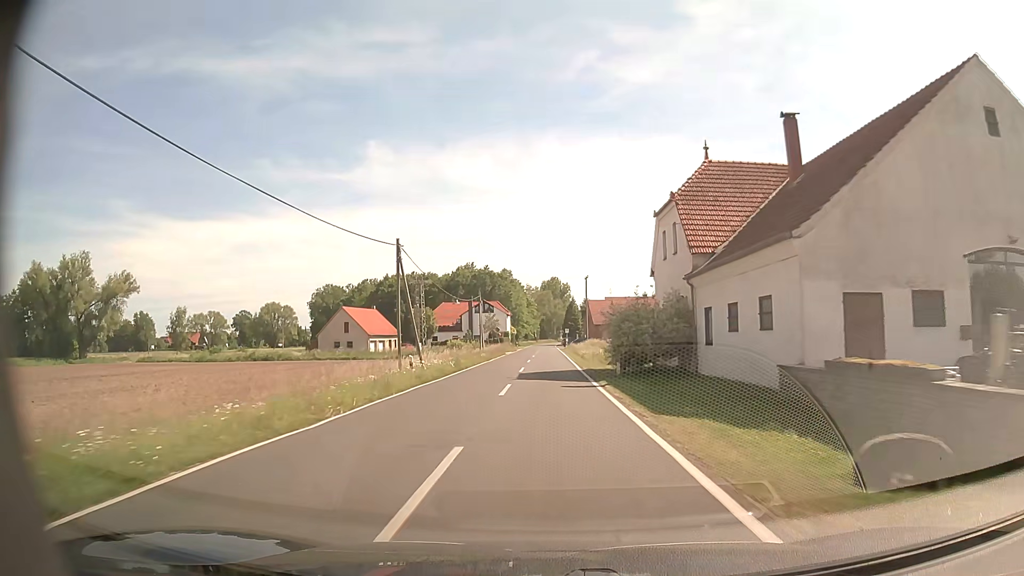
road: tertiary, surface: asphalt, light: Day
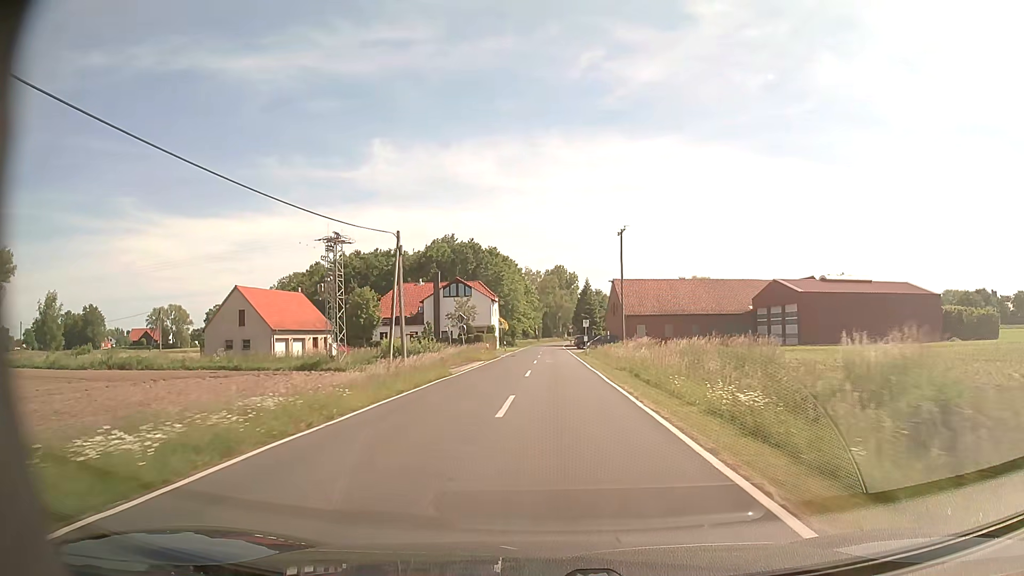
(-0.2, +41.1) m; 0°
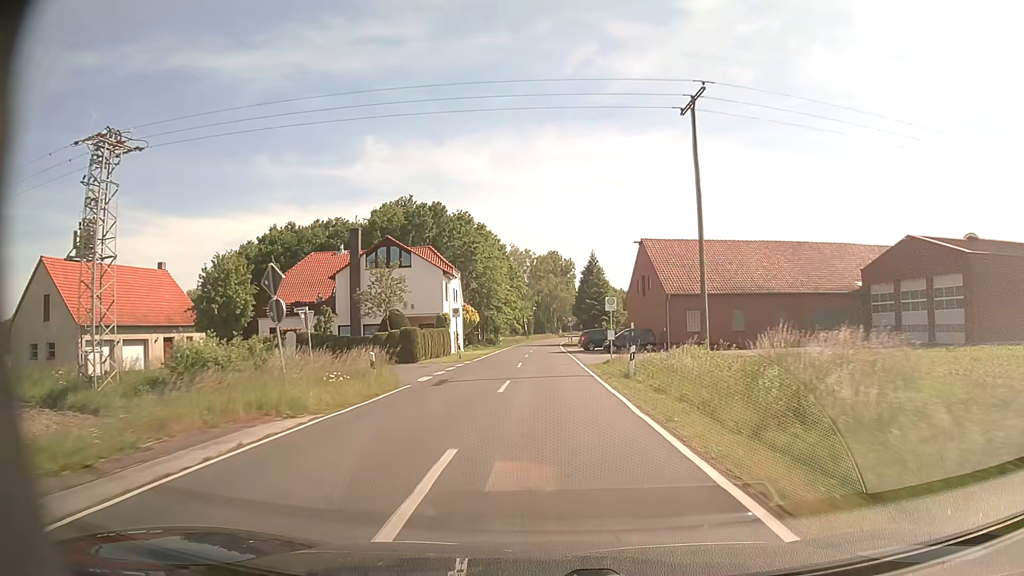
(+0.5, +31.4) m; +1°
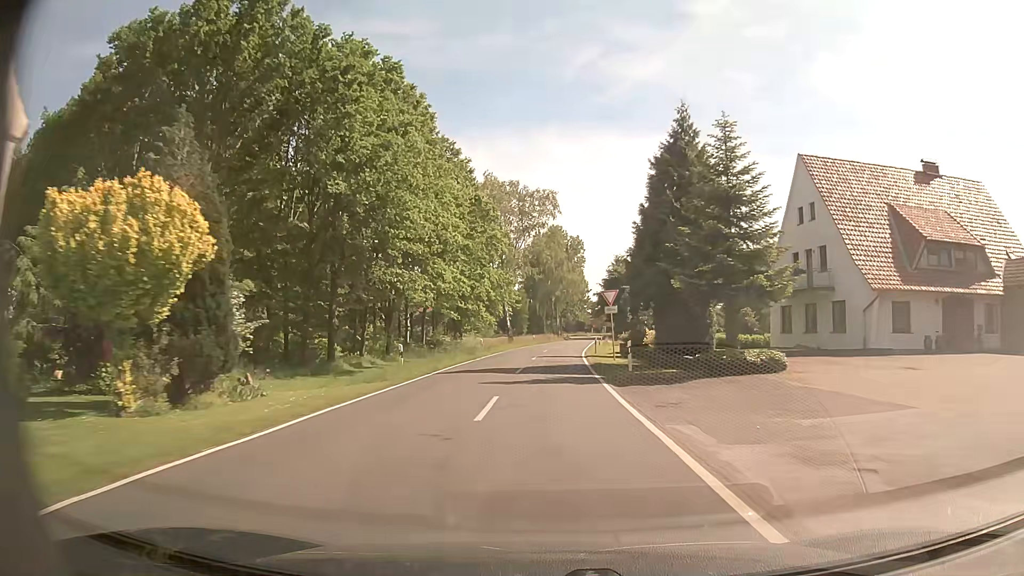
(-0.5, +53.1) m; 0°
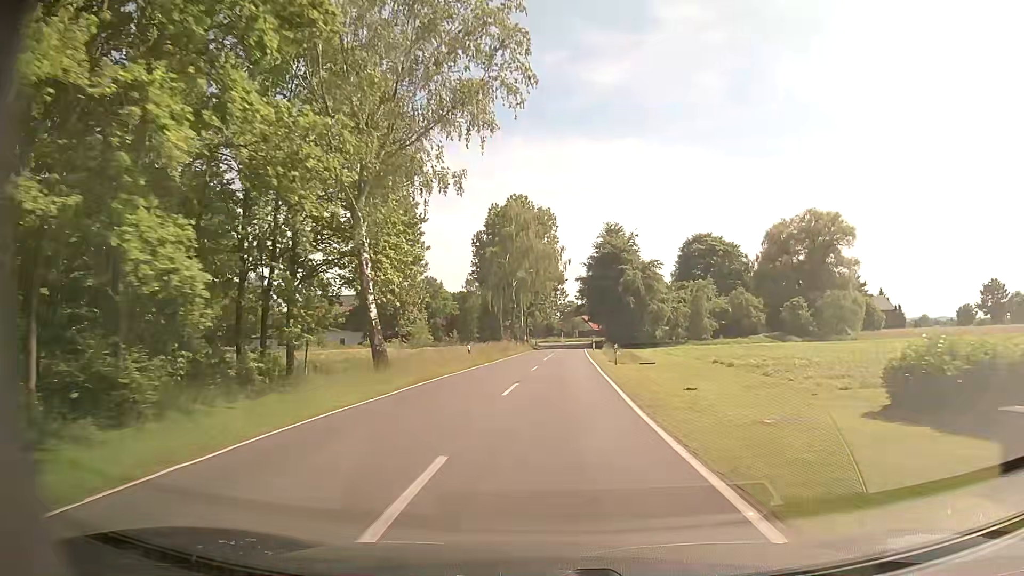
(+0.6, +42.8) m; +2°
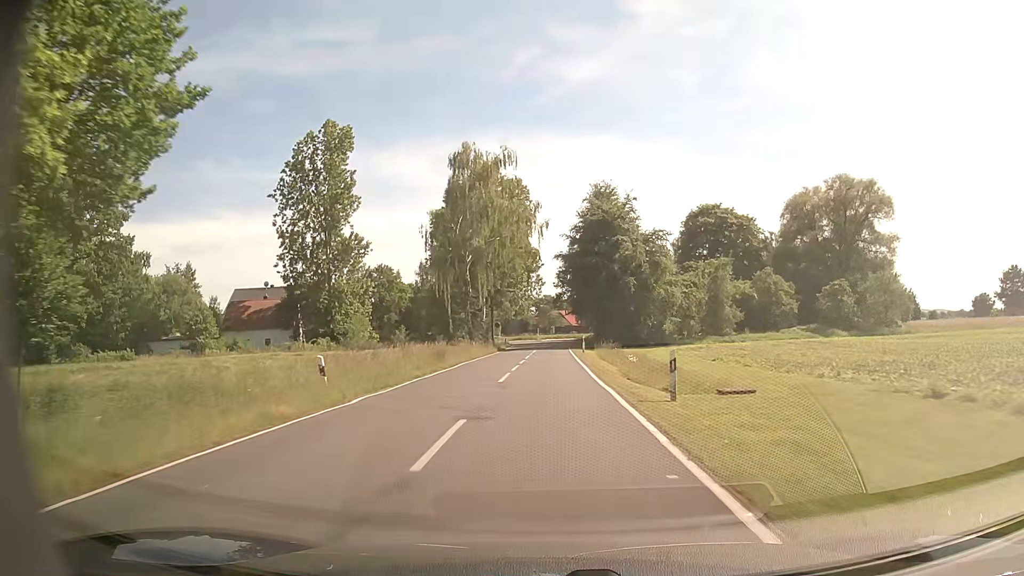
(+0.6, +20.4) m; +3°
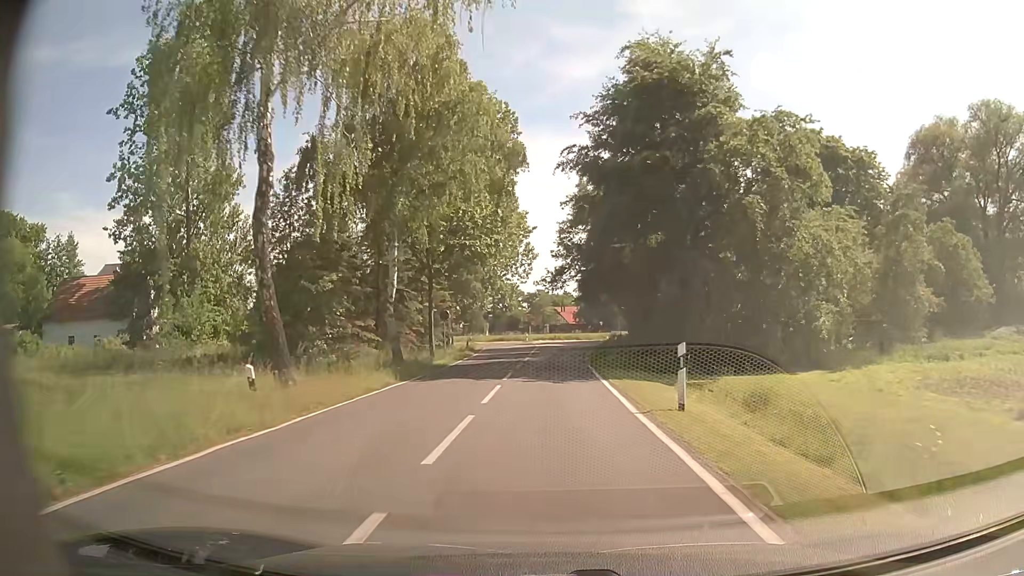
(0.0, +34.7) m; 0°
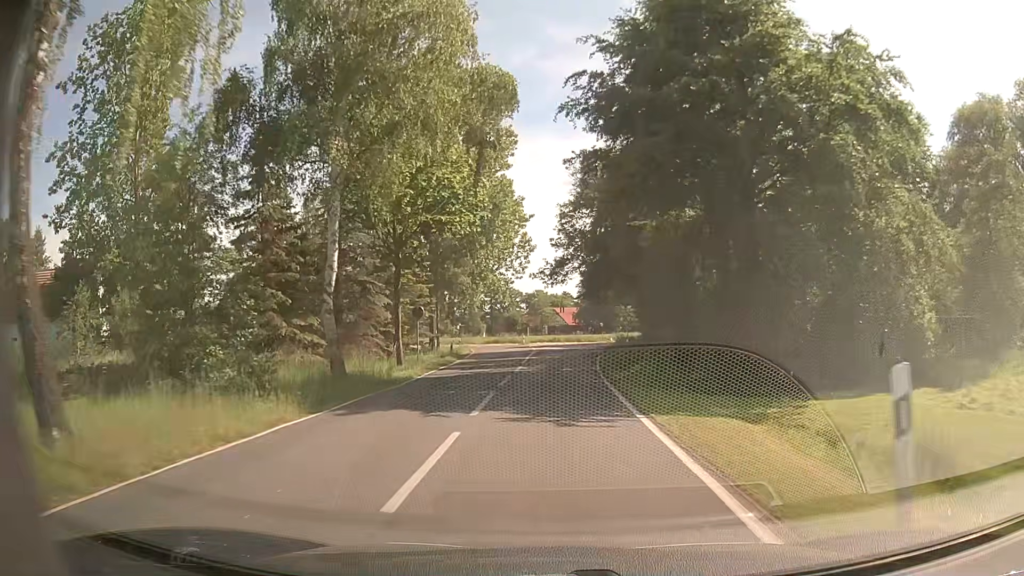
(0.0, +7.5) m; 0°
